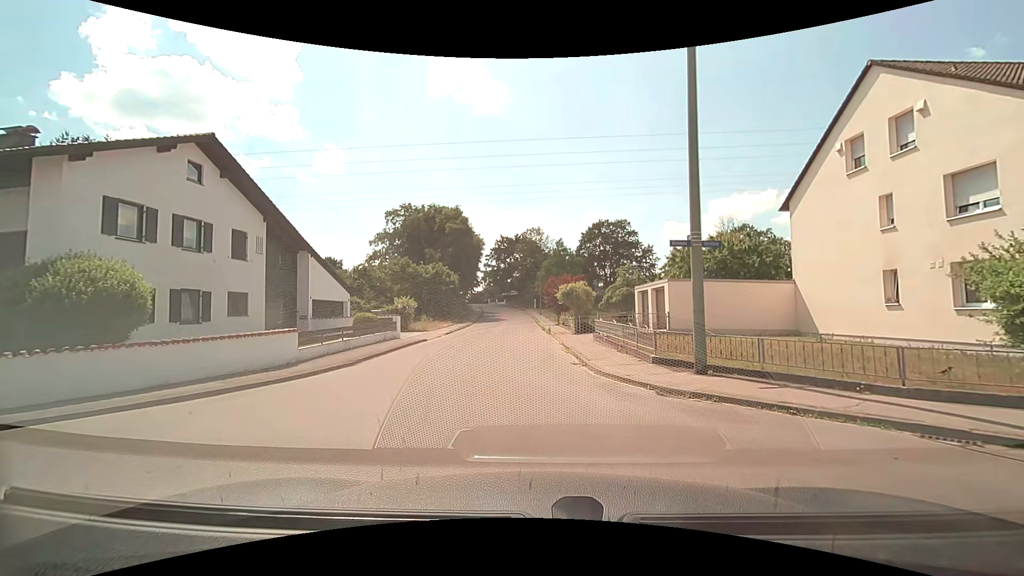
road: residential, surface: asphalt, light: Day
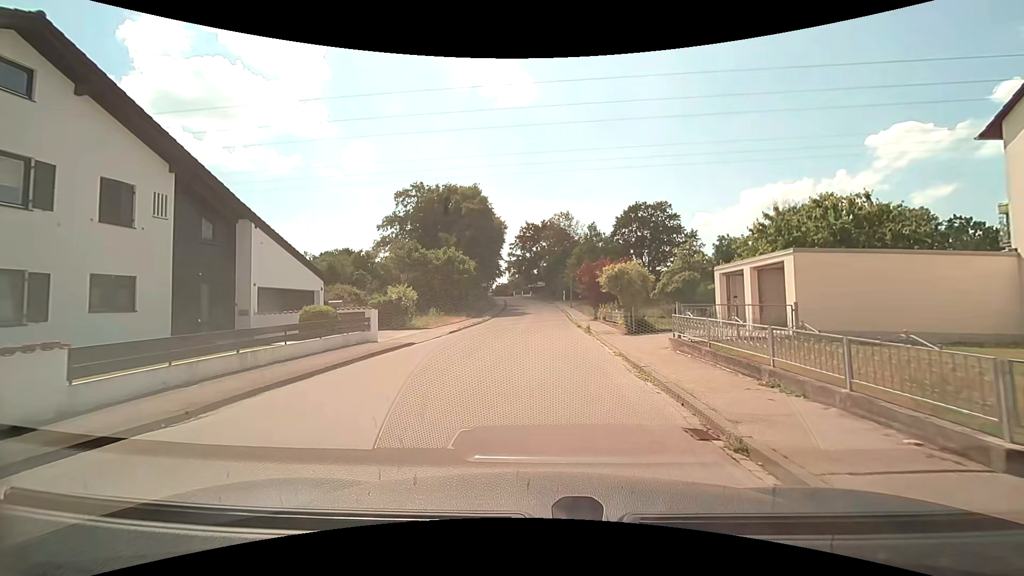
(-0.3, +8.9) m; -3°
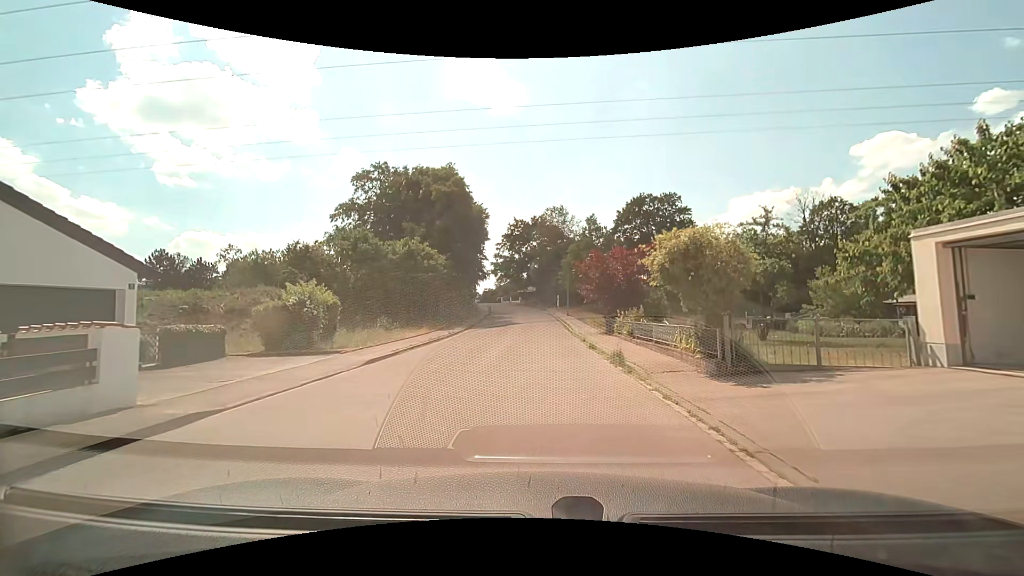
(0.0, +11.7) m; +1°
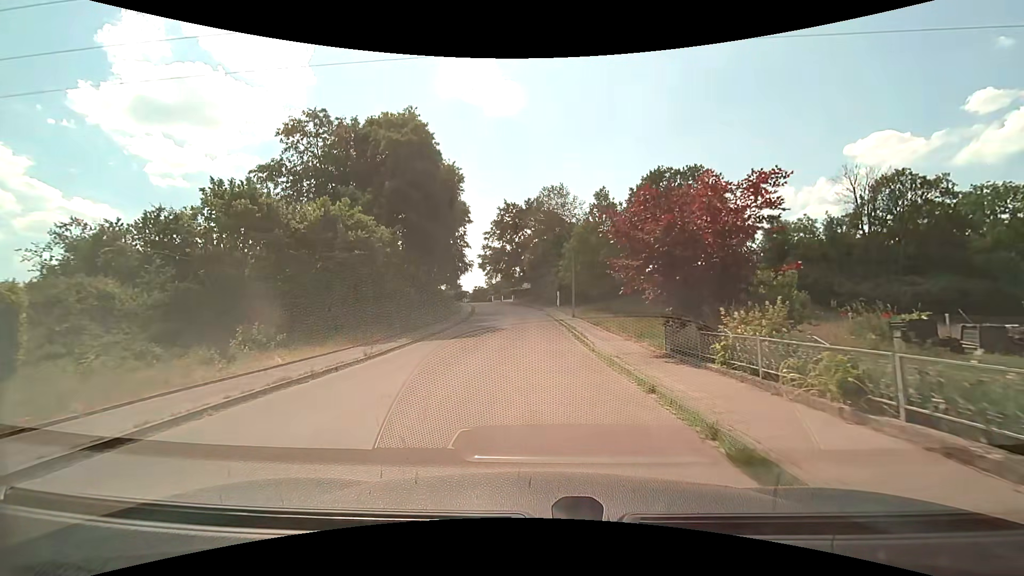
(0.0, +13.9) m; 0°
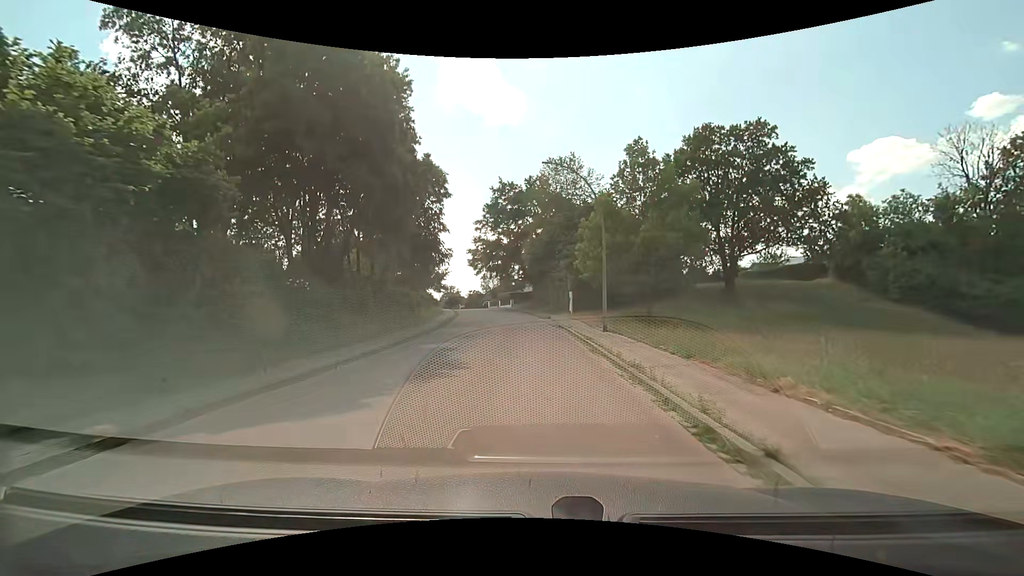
(-0.1, +15.8) m; -1°
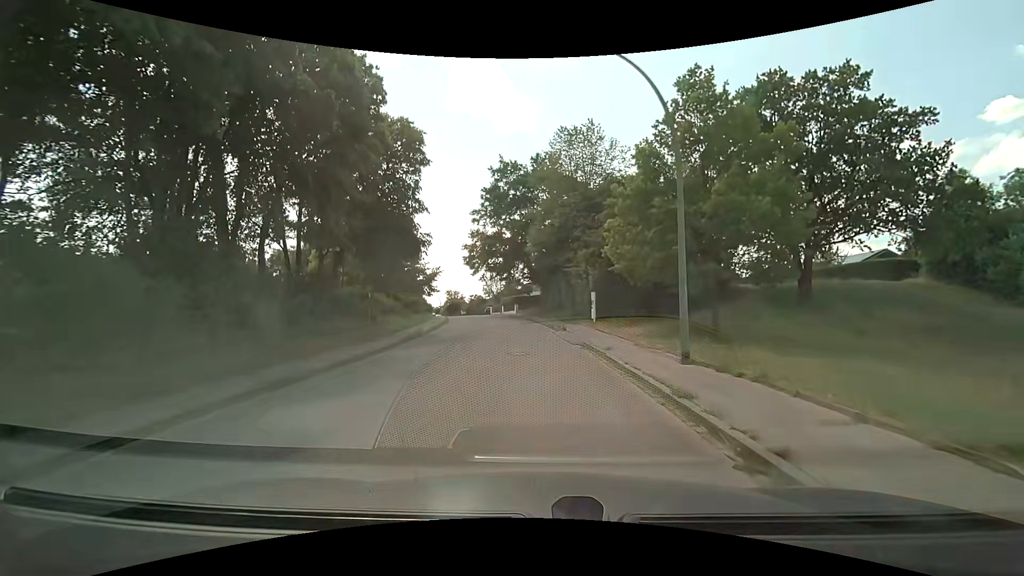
(-0.1, +10.4) m; -1°
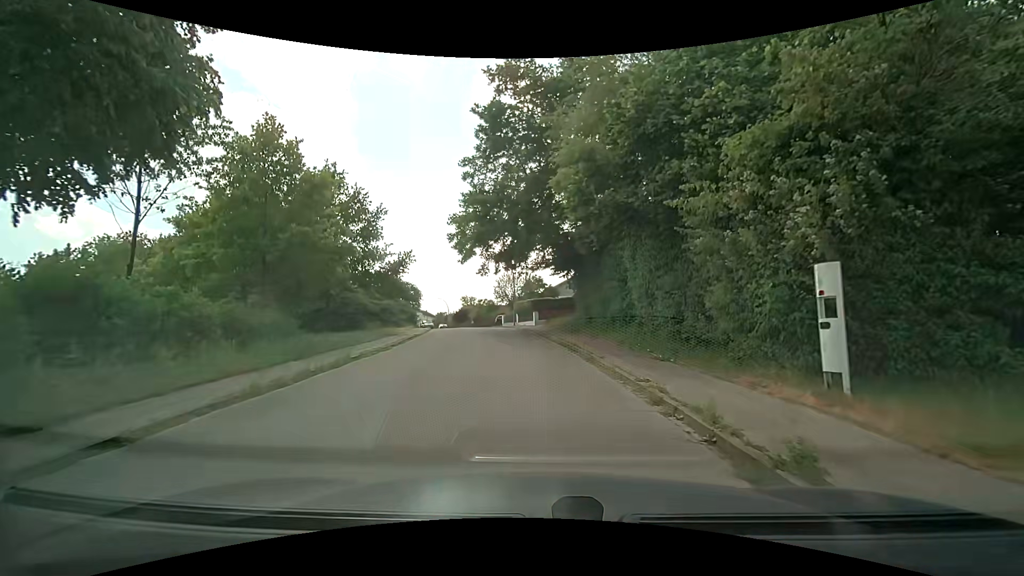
(-0.5, +20.7) m; -2°
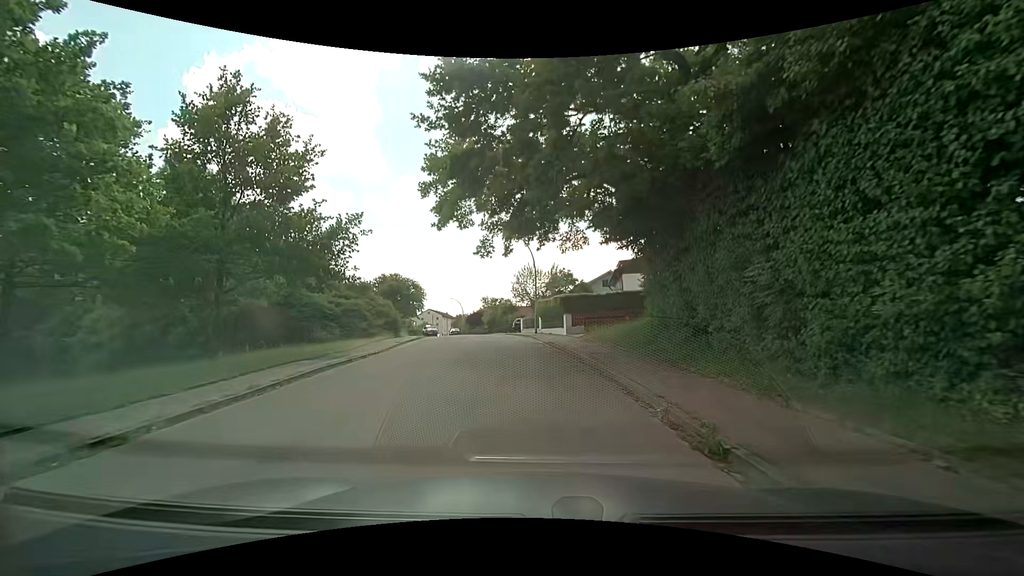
(-0.6, +13.9) m; -3°
(0, +10) (-1, +20) (-2, +30) (-4, +40) (-6, +50) (-8, +59) (-12, +69) (-16, +78) (-18, +88) (-19, +97) m
